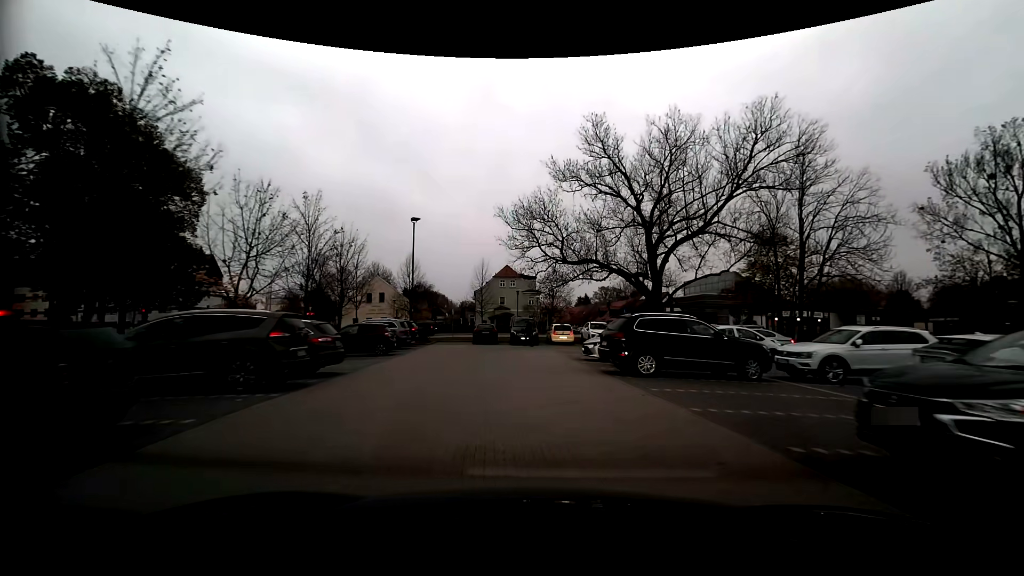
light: Day
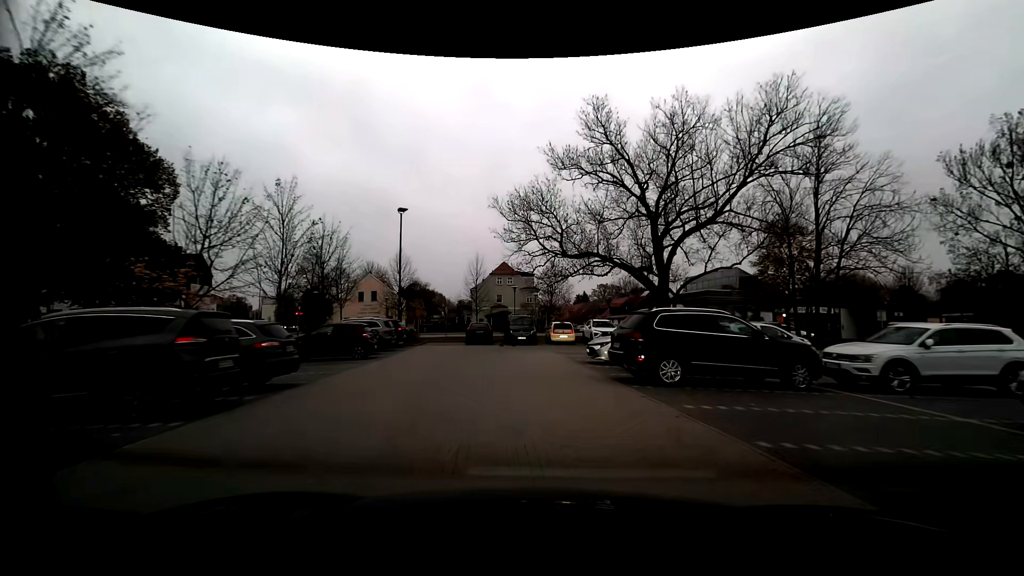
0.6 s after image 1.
(0.0, +2.6) m; 0°
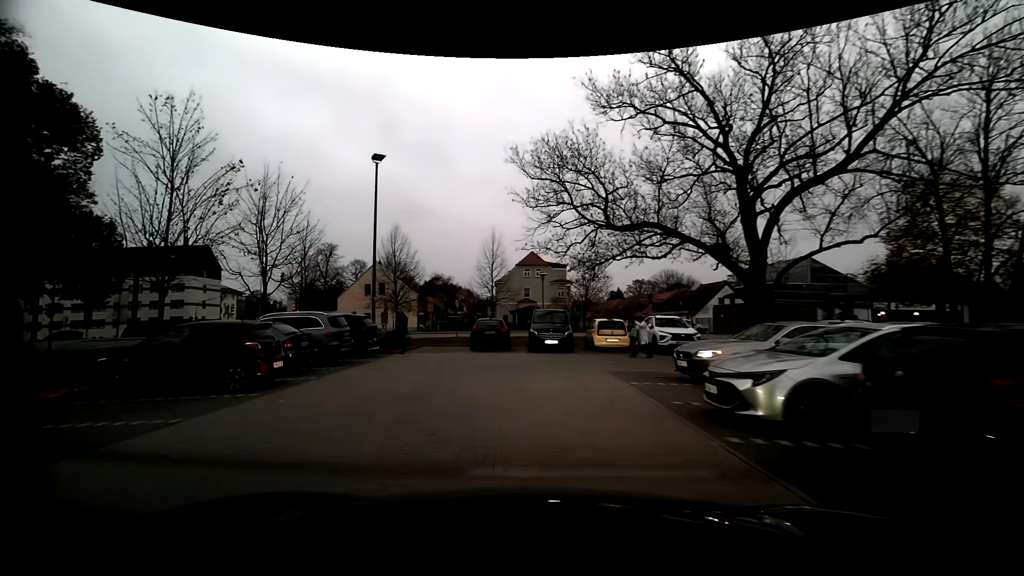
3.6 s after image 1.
(0.0, +9.5) m; -4°
